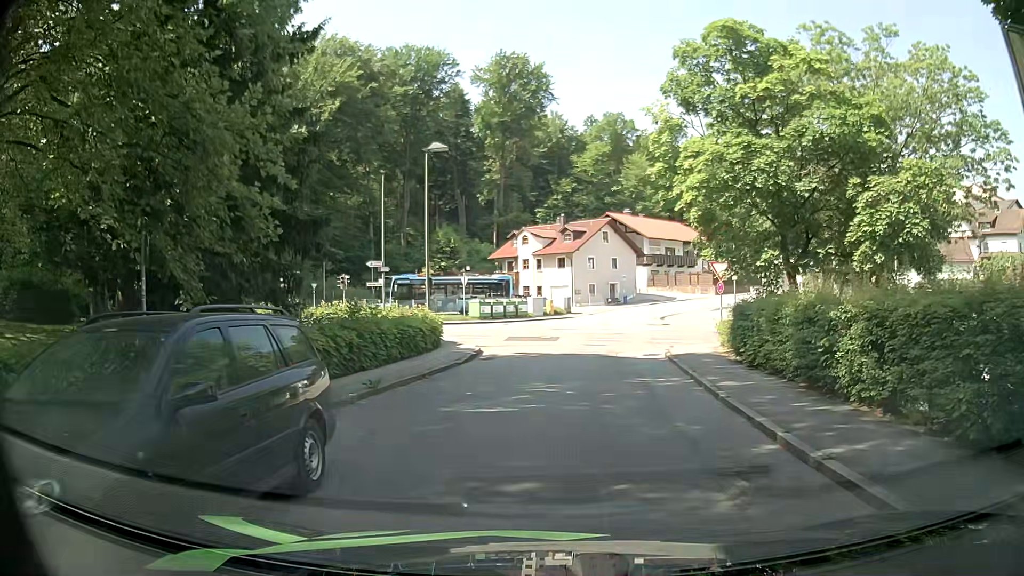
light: Day
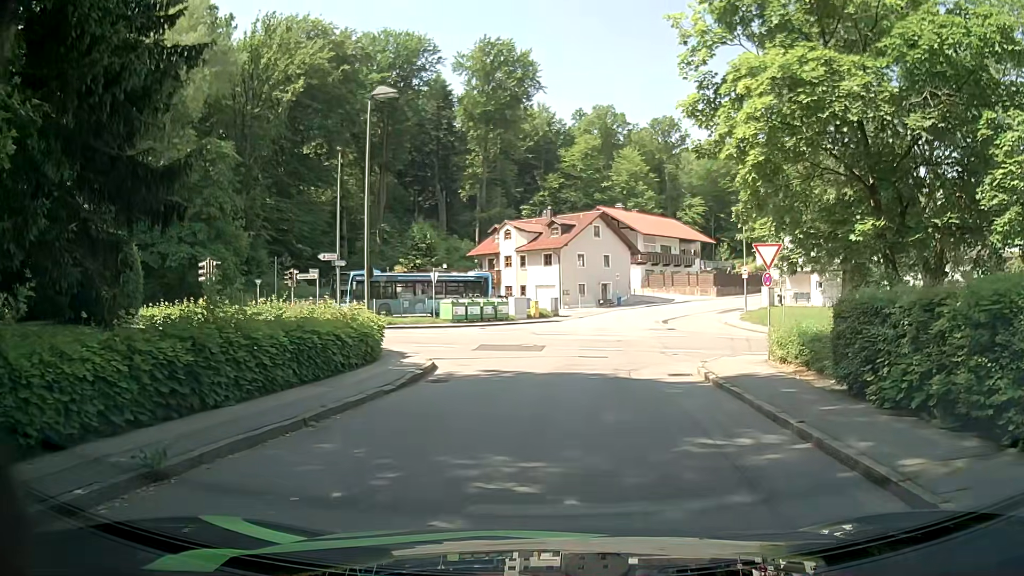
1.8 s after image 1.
(-0.1, +7.1) m; +1°
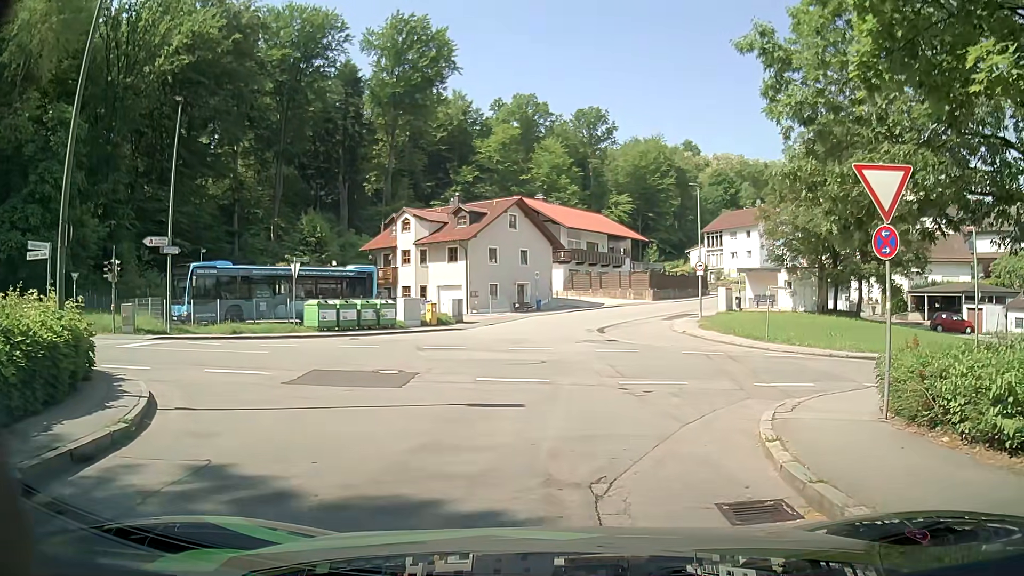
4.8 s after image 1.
(+0.4, +10.7) m; +5°
